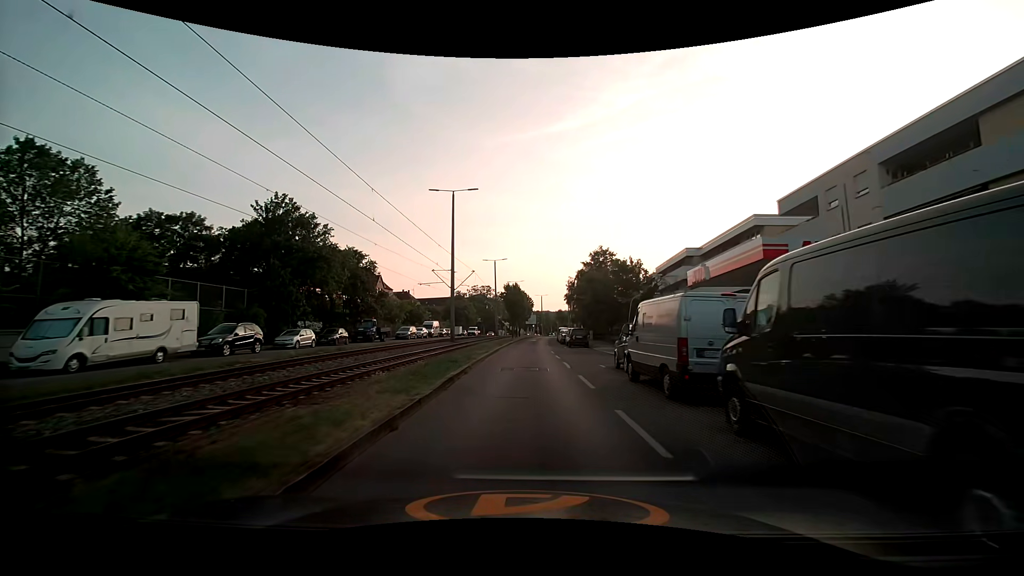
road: secondary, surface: asphalt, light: Day
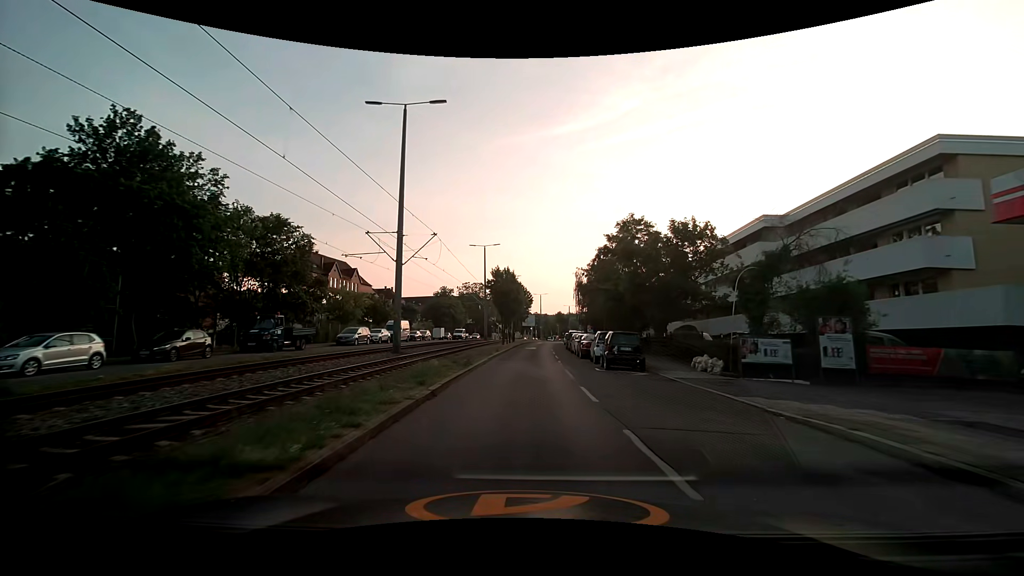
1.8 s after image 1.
(0.0, +19.2) m; 0°
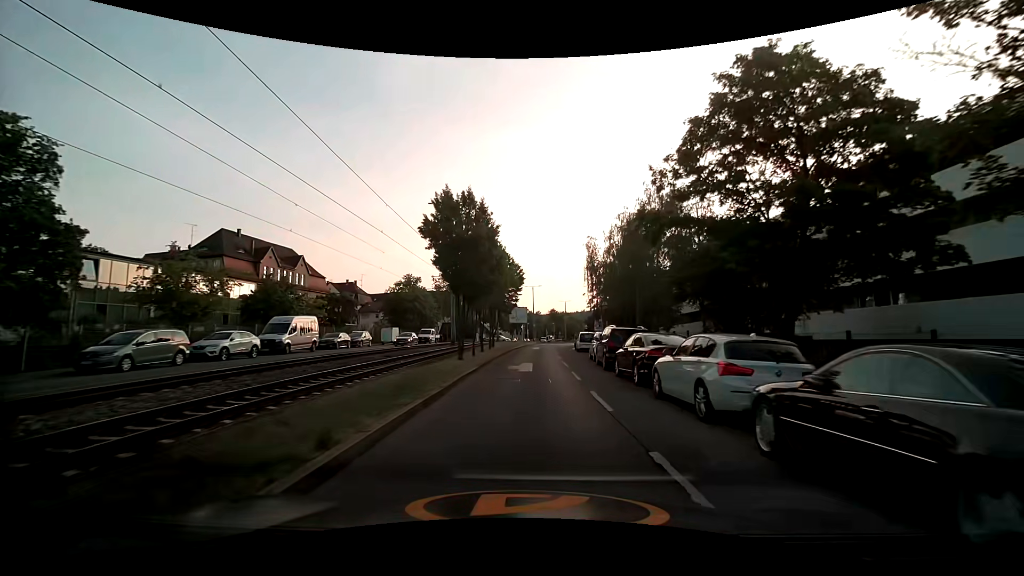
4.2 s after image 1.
(+0.2, +25.4) m; +1°
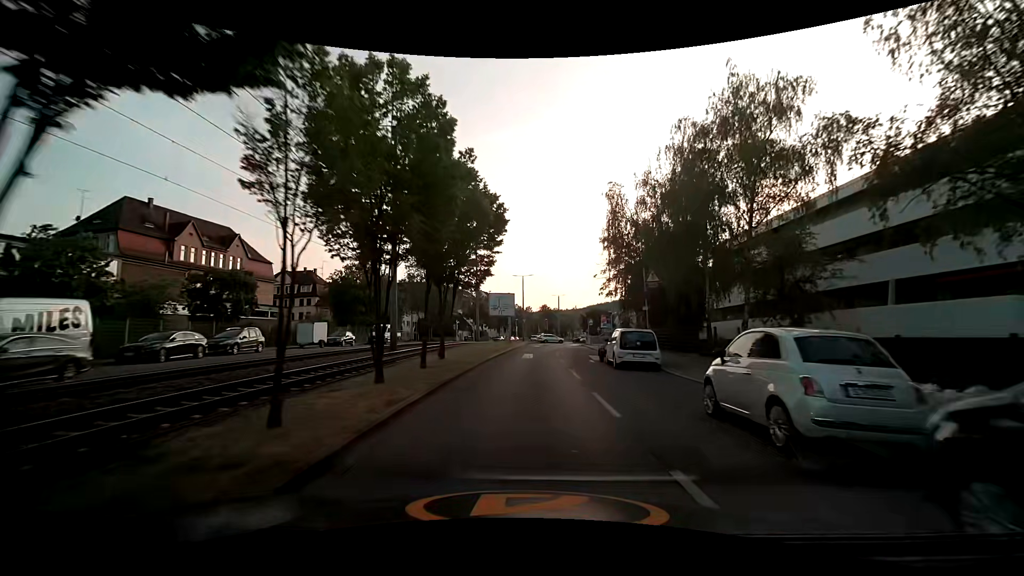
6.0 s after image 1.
(+0.1, +19.0) m; +1°
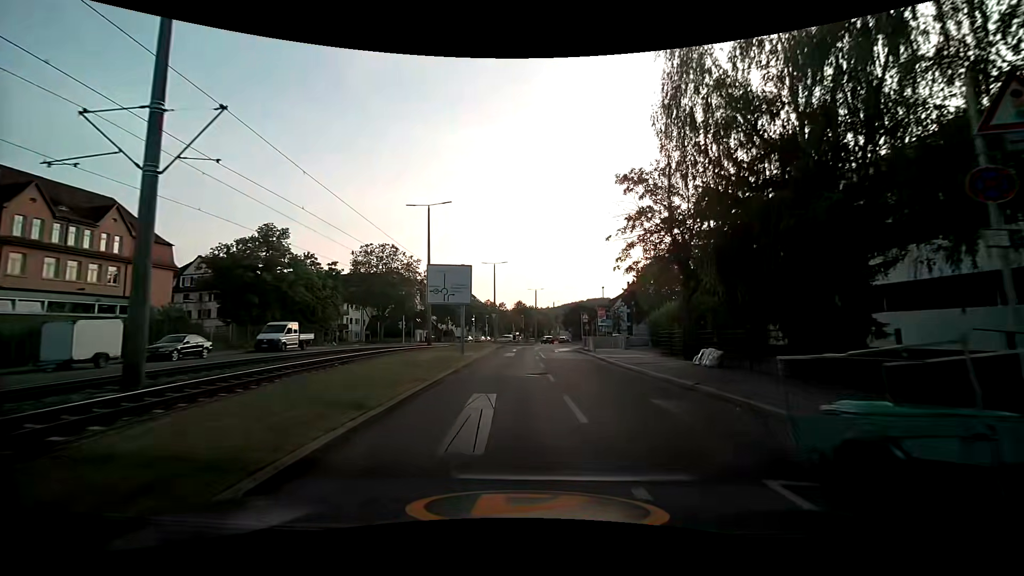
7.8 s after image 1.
(+0.3, +18.5) m; +2°
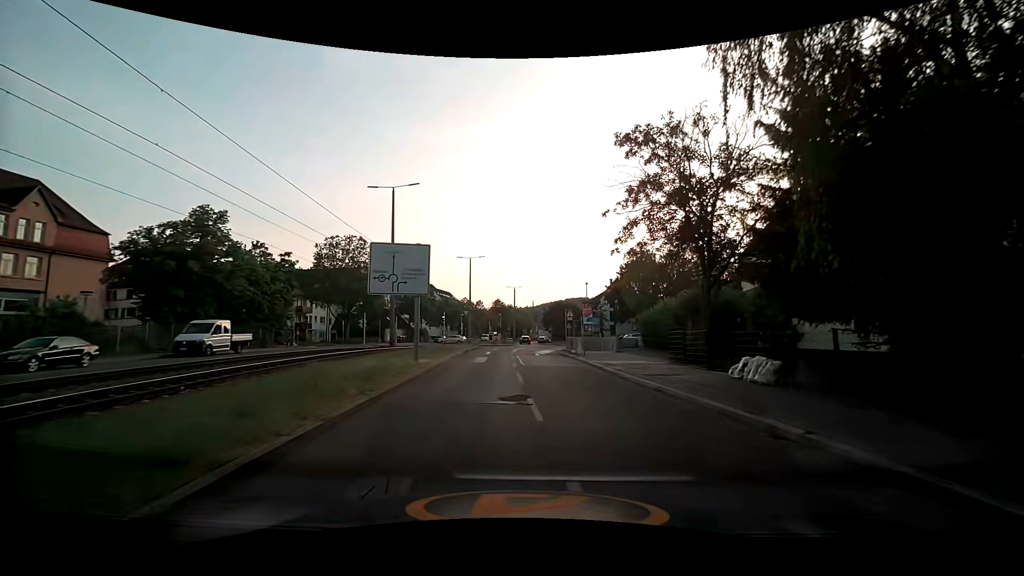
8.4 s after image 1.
(+0.2, +5.9) m; +3°
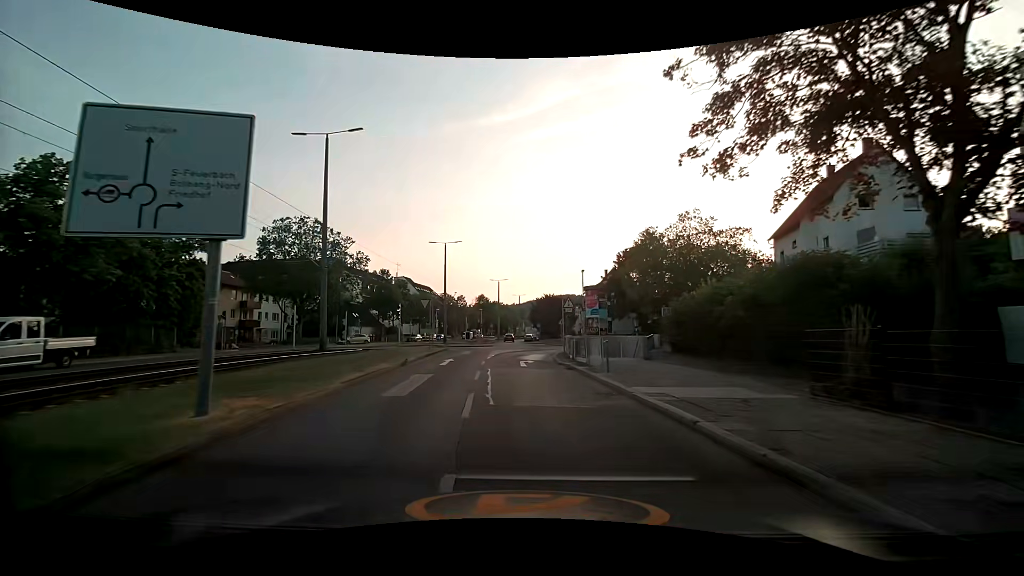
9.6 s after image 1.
(+0.2, +11.9) m; +1°
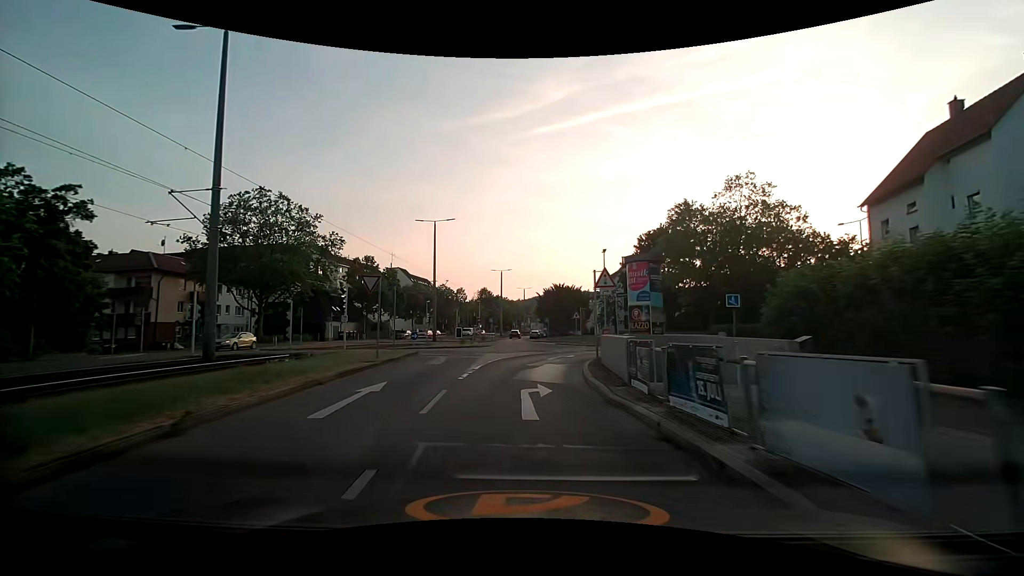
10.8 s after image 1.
(+0.1, +12.0) m; 0°
